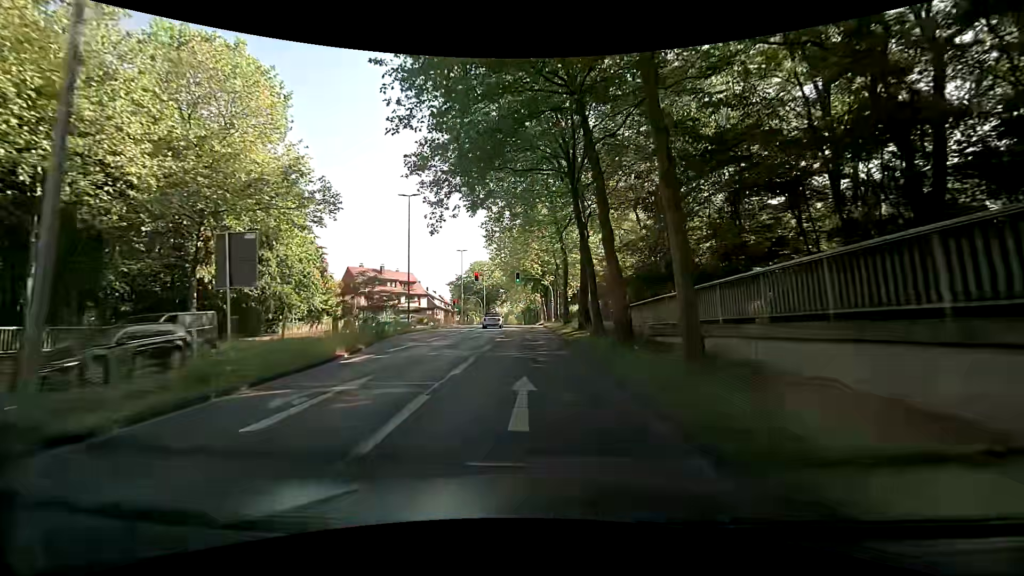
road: tertiary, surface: asphalt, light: Day
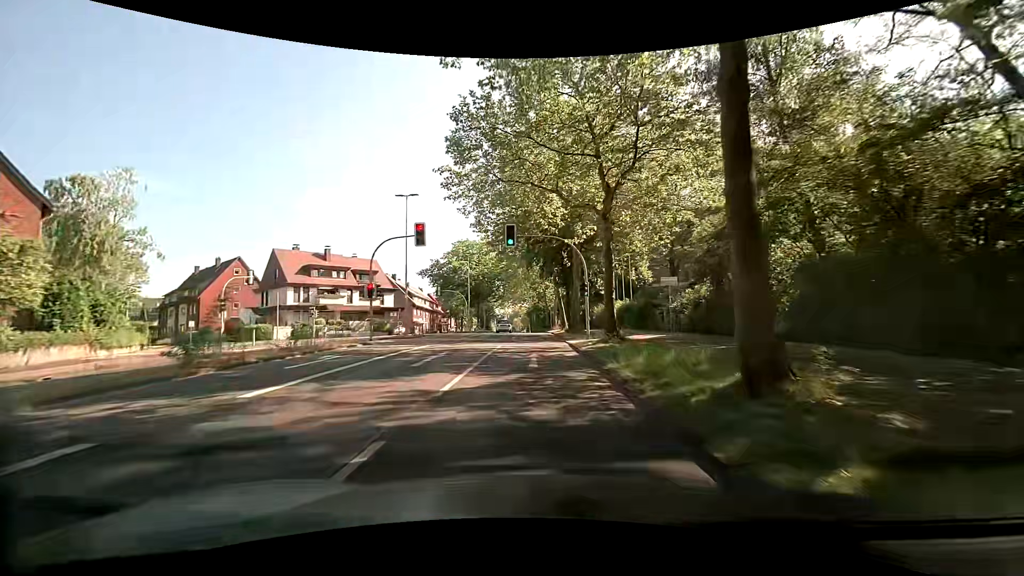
(-0.2, +34.0) m; -1°
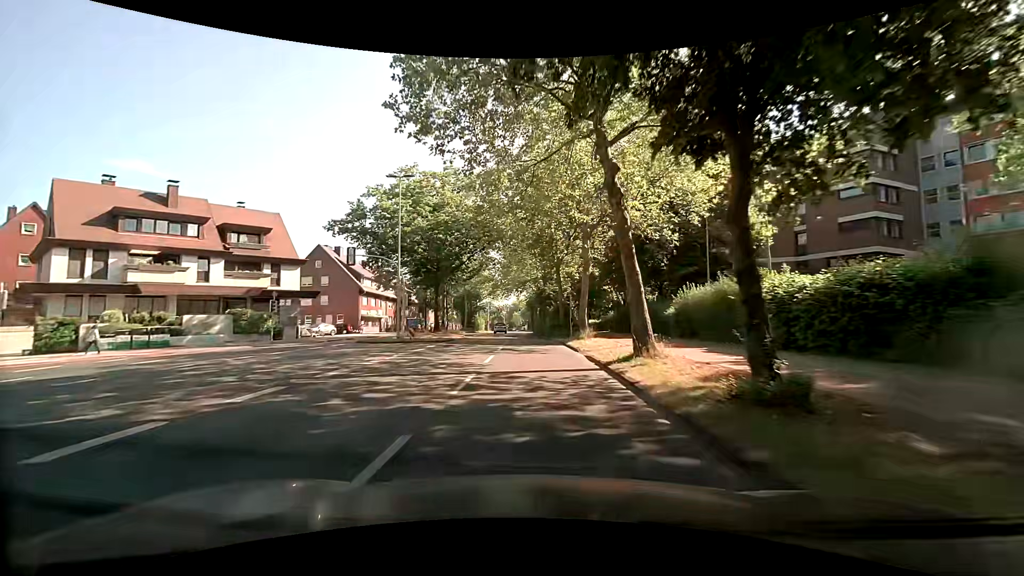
(-0.2, +35.0) m; -1°
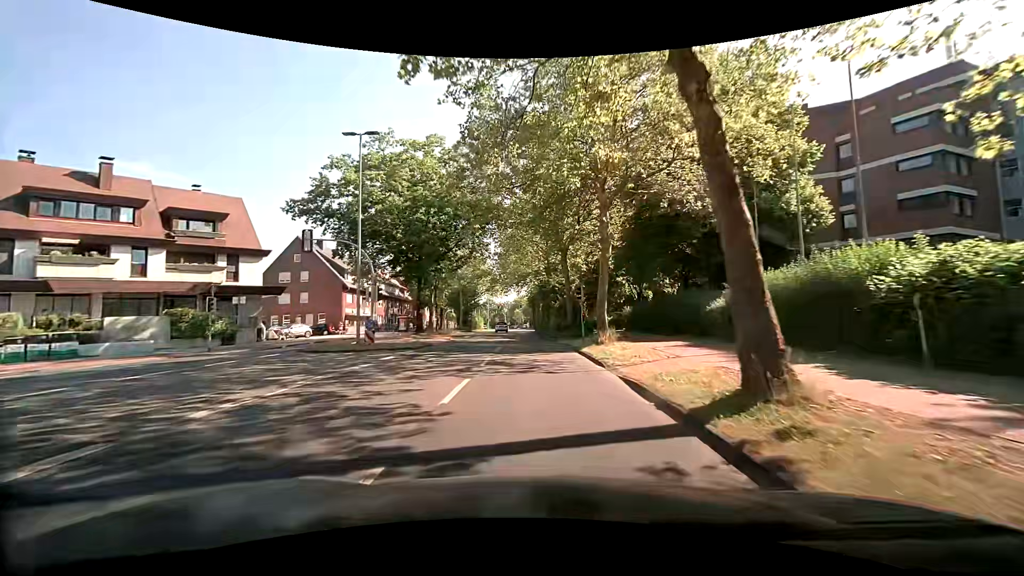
(0.0, +7.2) m; 0°
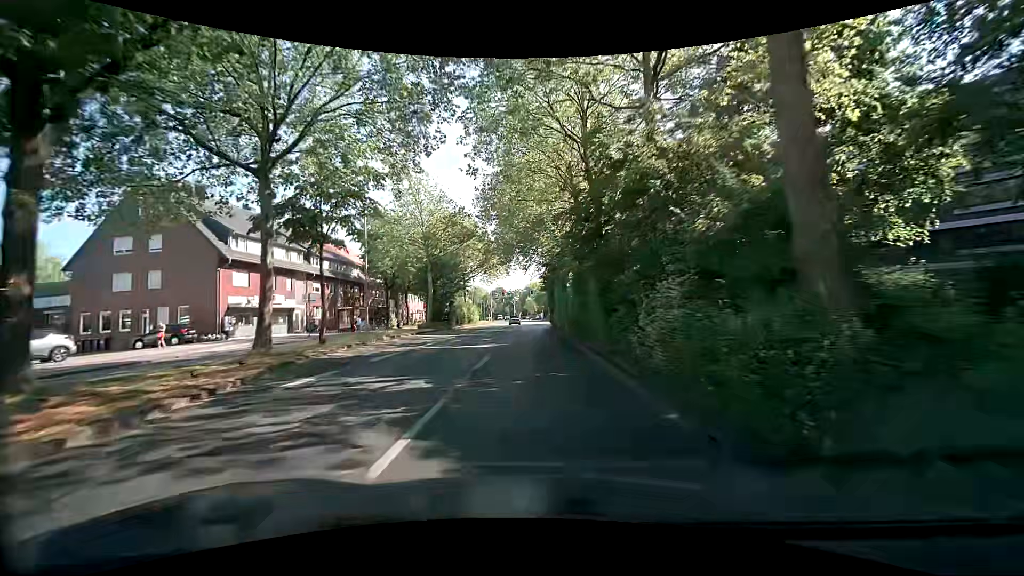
(-0.3, +29.1) m; -3°
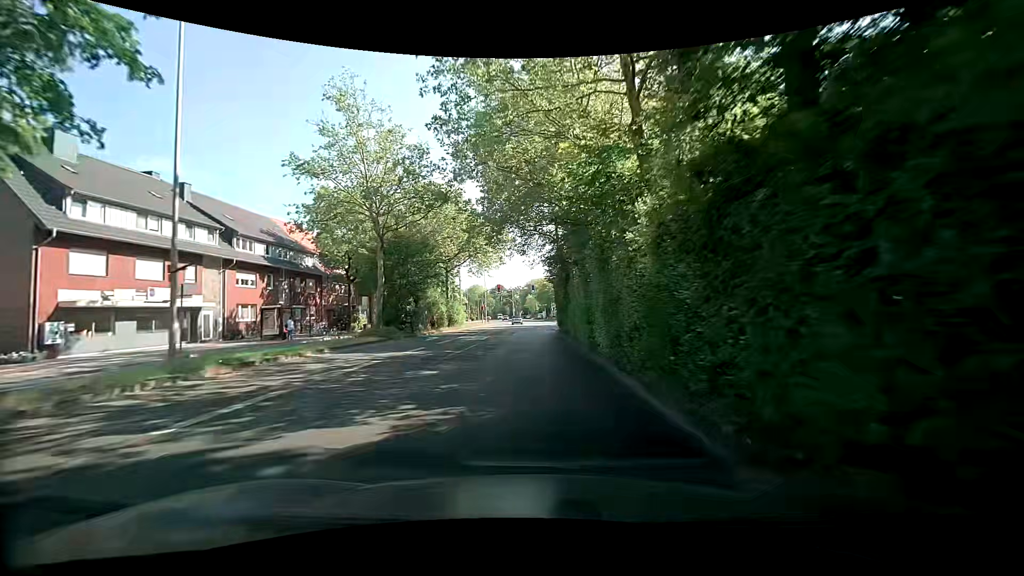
(+0.3, +14.6) m; +1°
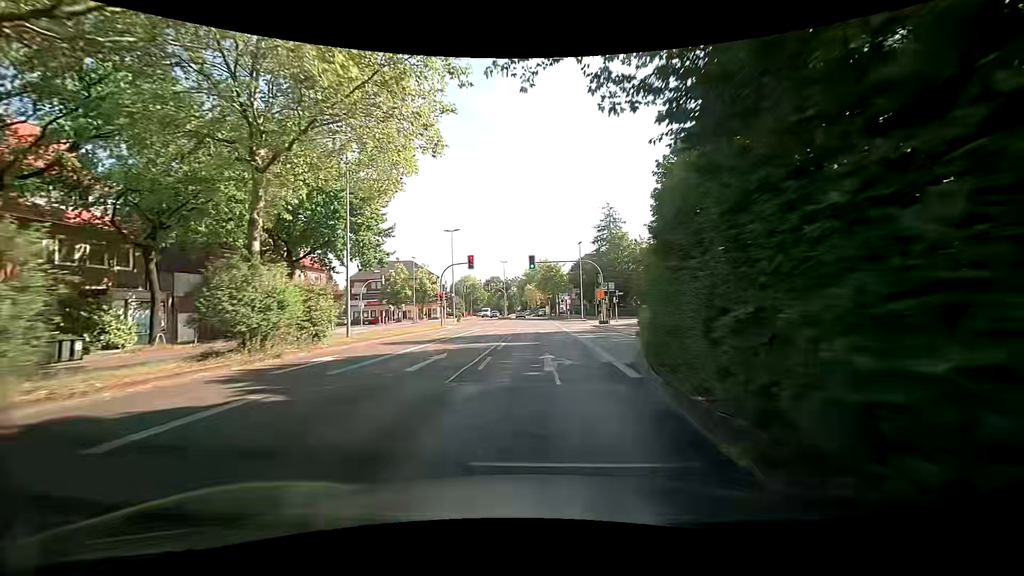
(0.0, +37.0) m; +1°
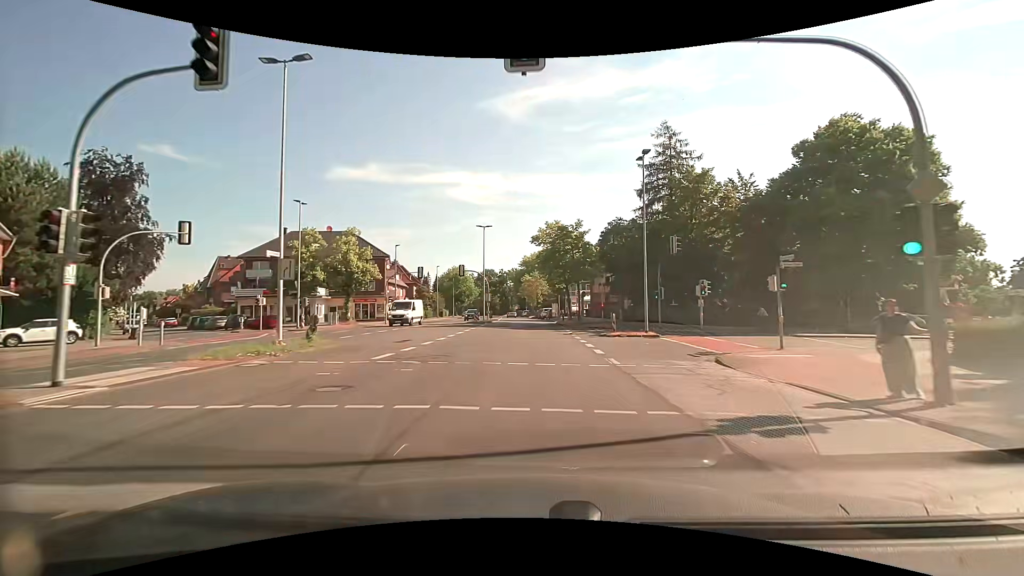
(-0.7, +37.9) m; -1°
(0, +10) (0, +20) (0, +30) (0, +40) (0, +50) (0, +60) (-1, +70) (-1, +80) (-2, +90) (-3, +100) m
